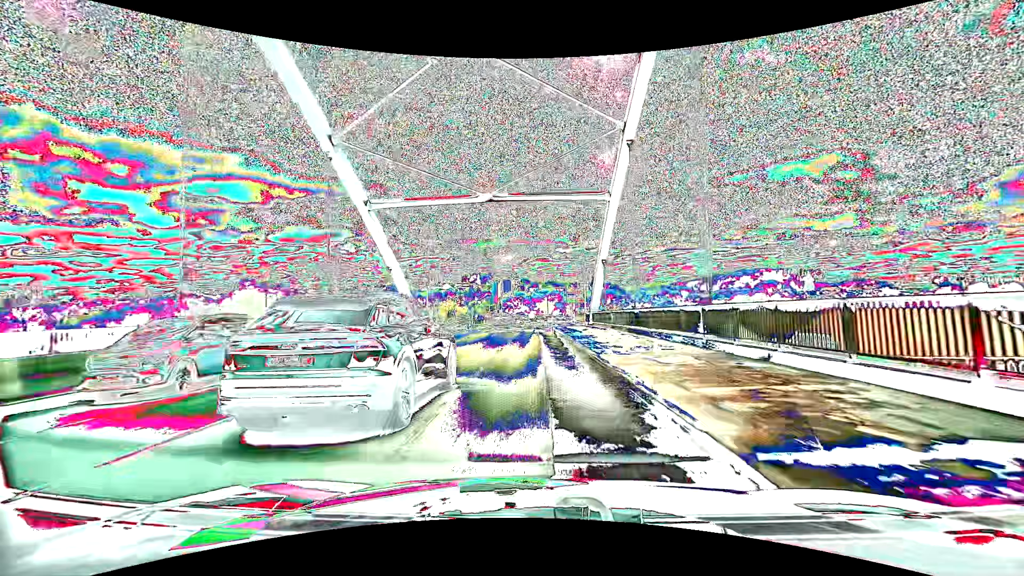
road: primary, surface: asphalt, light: Day
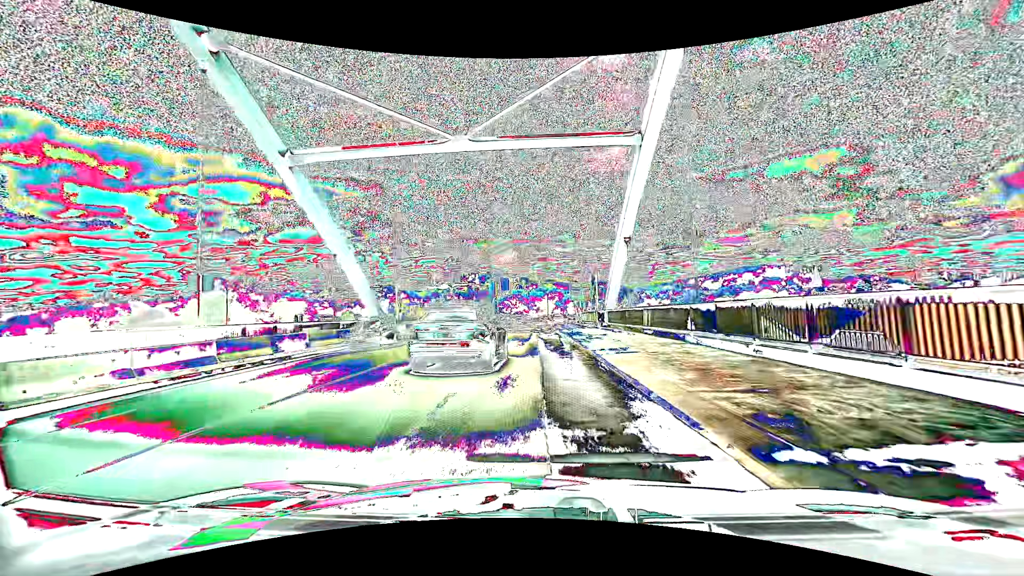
(0.0, +11.1) m; 0°
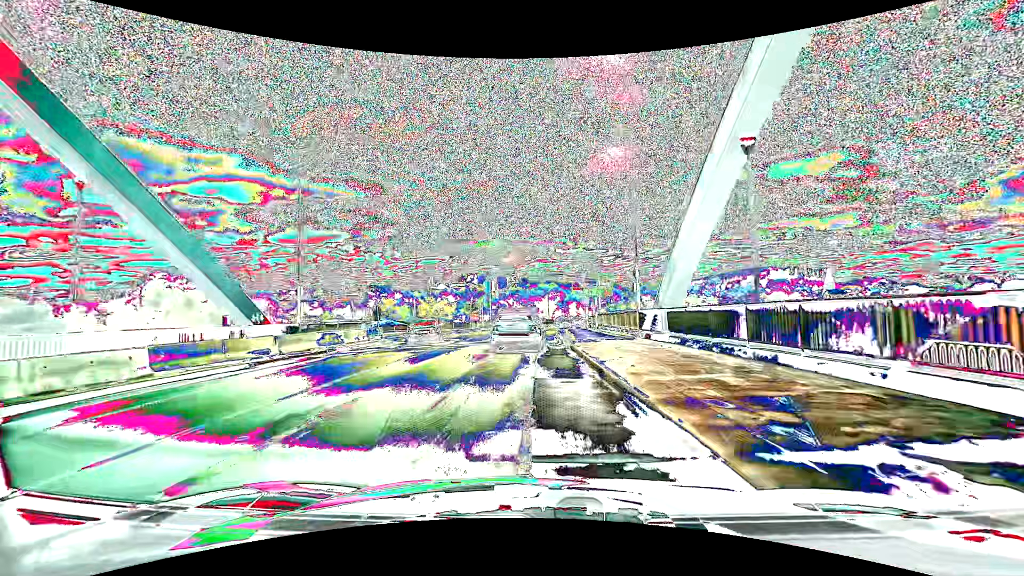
(0.0, +16.9) m; 0°
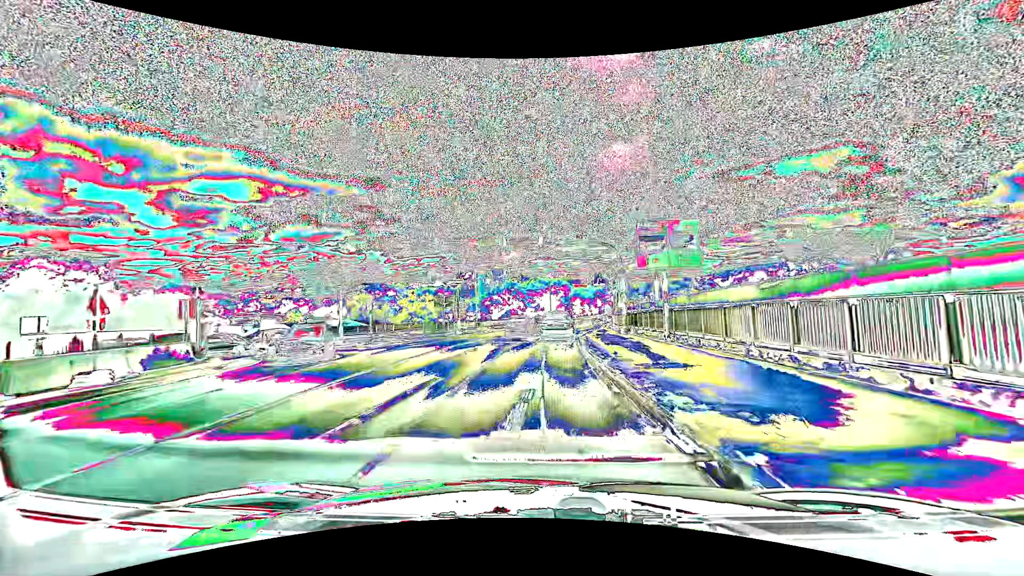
(-0.1, +22.9) m; 0°
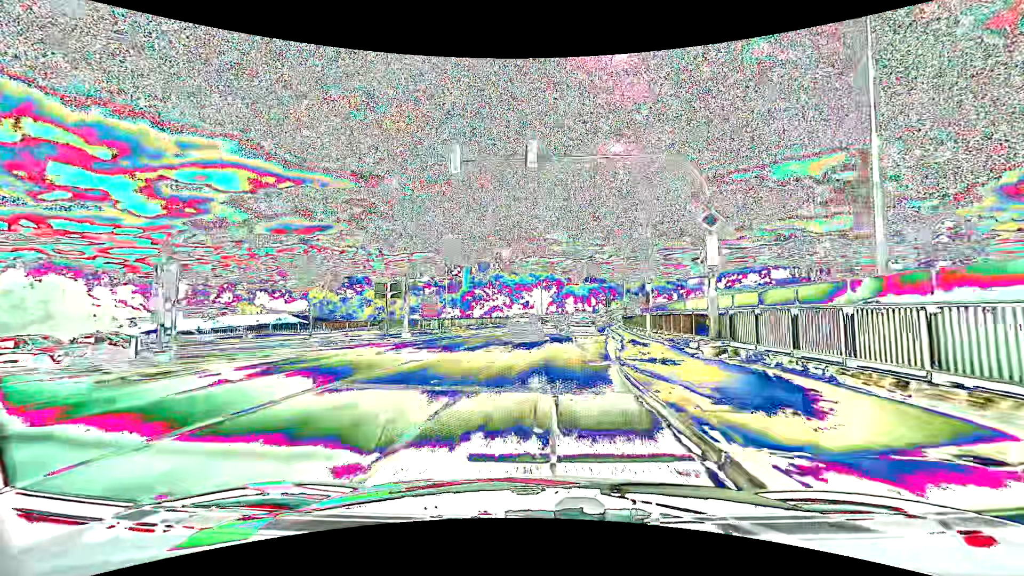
(+0.1, +17.3) m; +1°
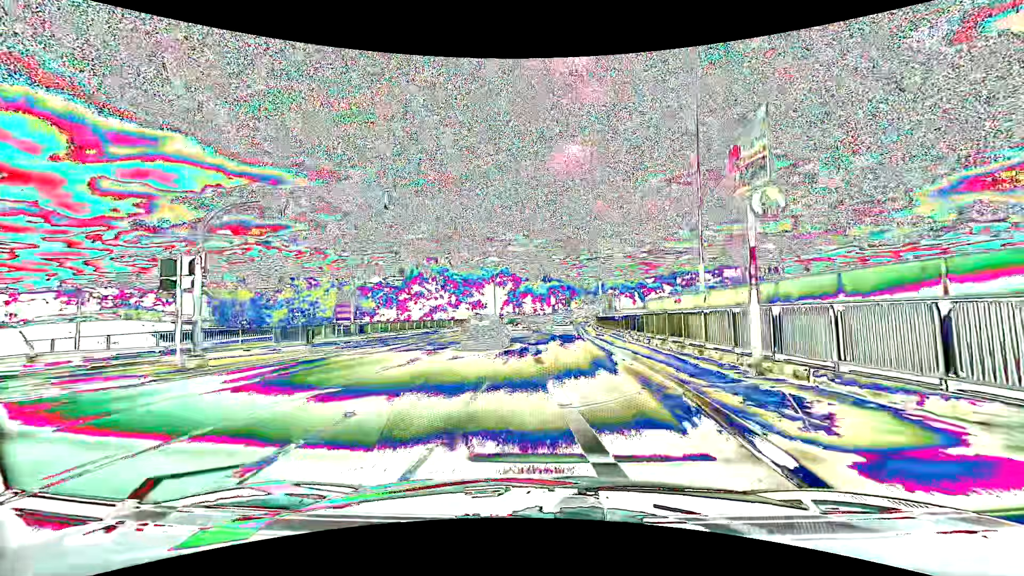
(+0.7, +17.3) m; +5°
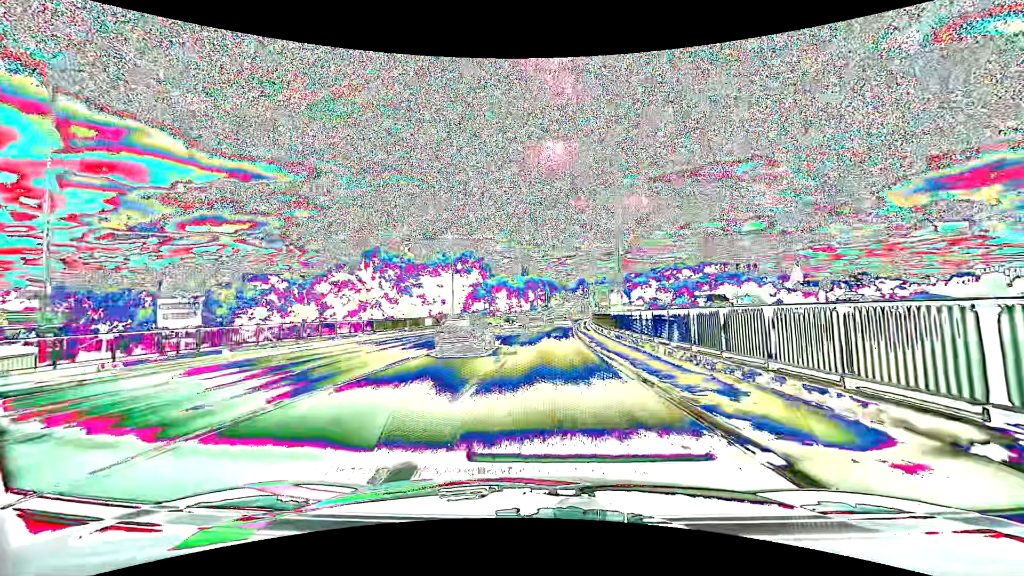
(+0.6, +23.4) m; +3°
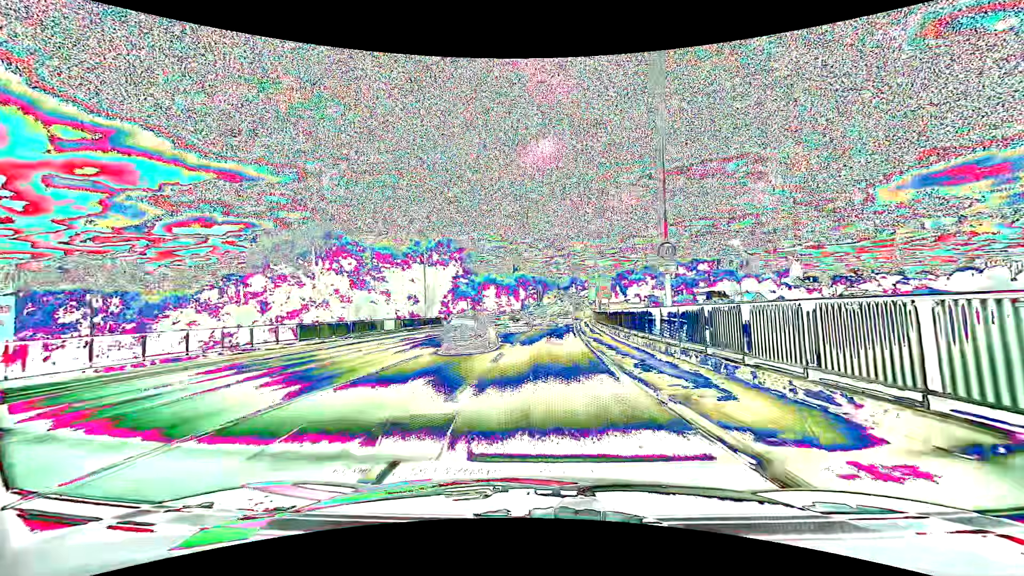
(+0.1, +11.9) m; +1°
(0, +10) (0, +20) (+1, +30) (+1, +40) (+2, +50) (+3, +60) (+3, +70) (+4, +80) (+5, +90) (+5, +100) m
